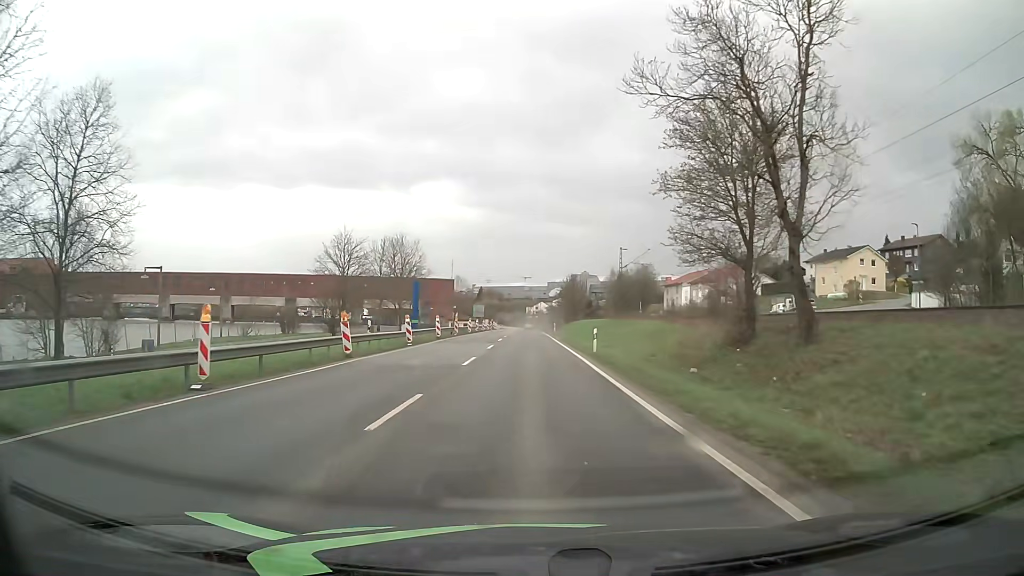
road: primary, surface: asphalt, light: Day
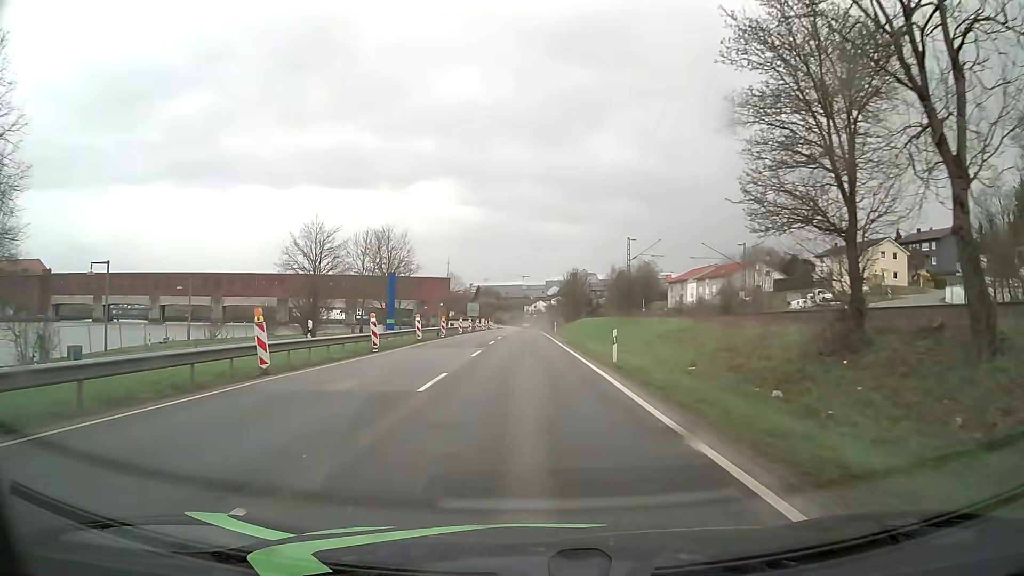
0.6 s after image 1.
(+0.1, +7.7) m; 0°
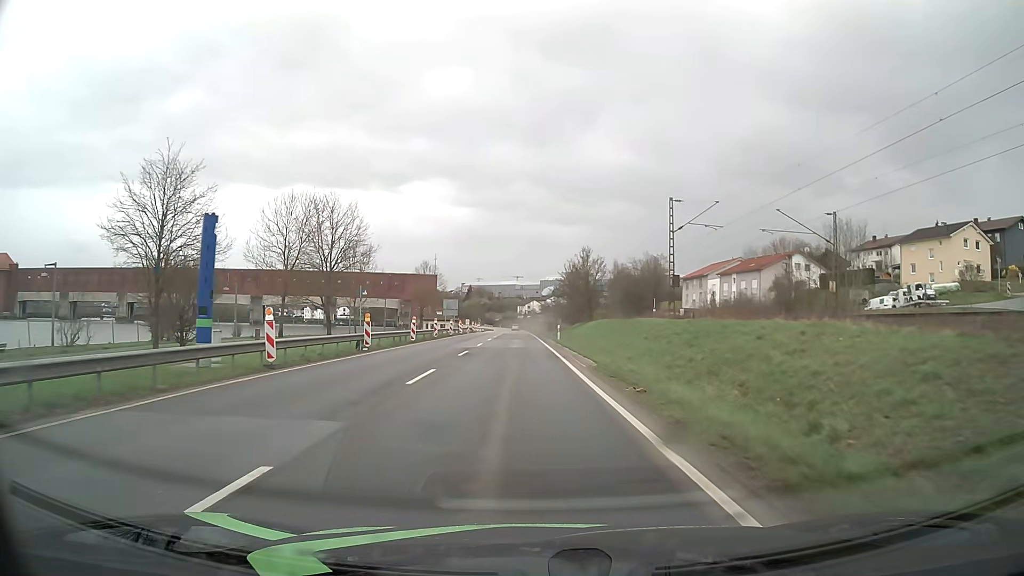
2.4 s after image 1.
(+0.2, +23.0) m; +1°
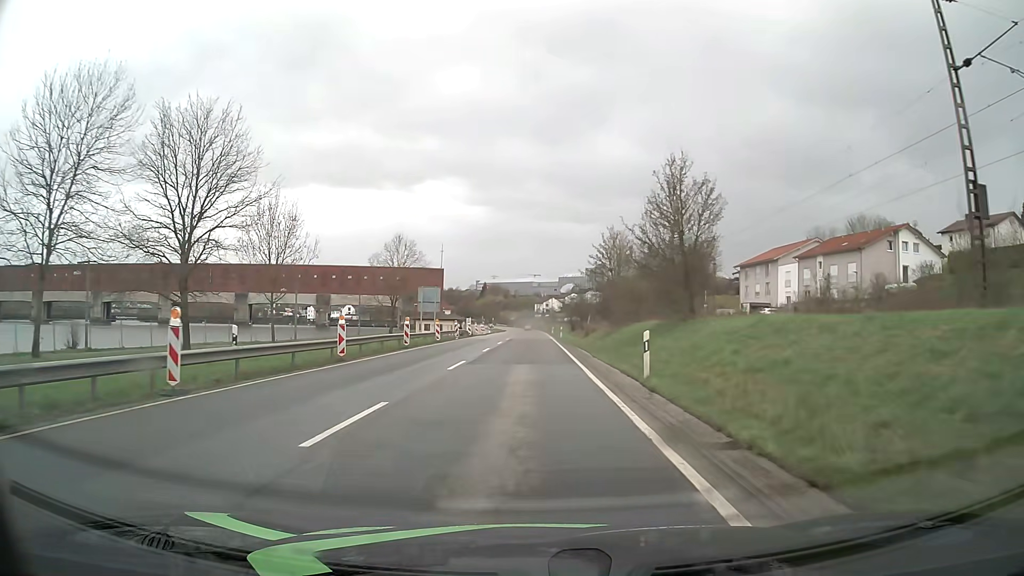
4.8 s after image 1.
(-0.2, +30.6) m; -1°
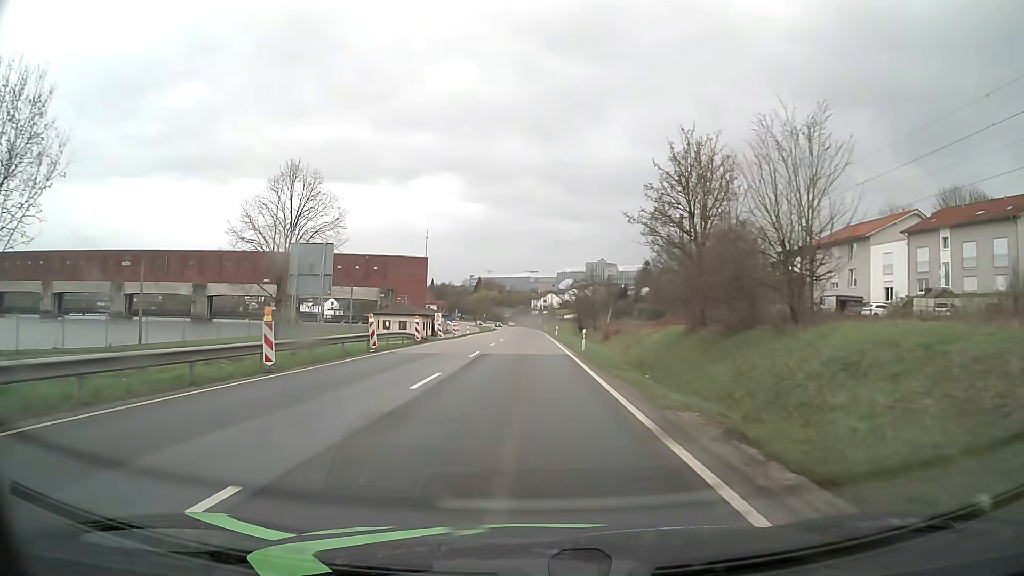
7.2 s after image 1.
(0.0, +30.7) m; 0°
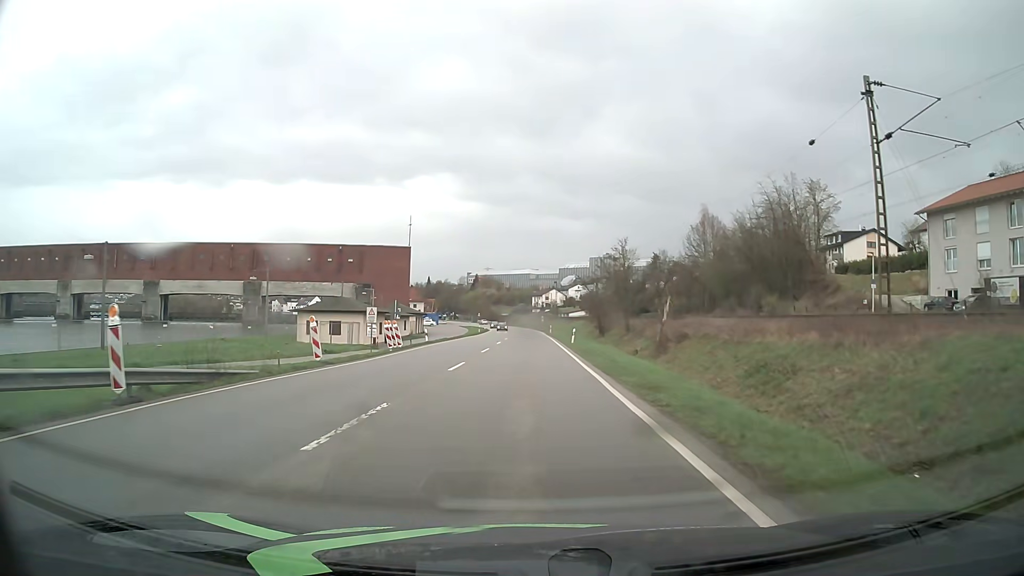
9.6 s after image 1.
(+0.1, +30.6) m; 0°
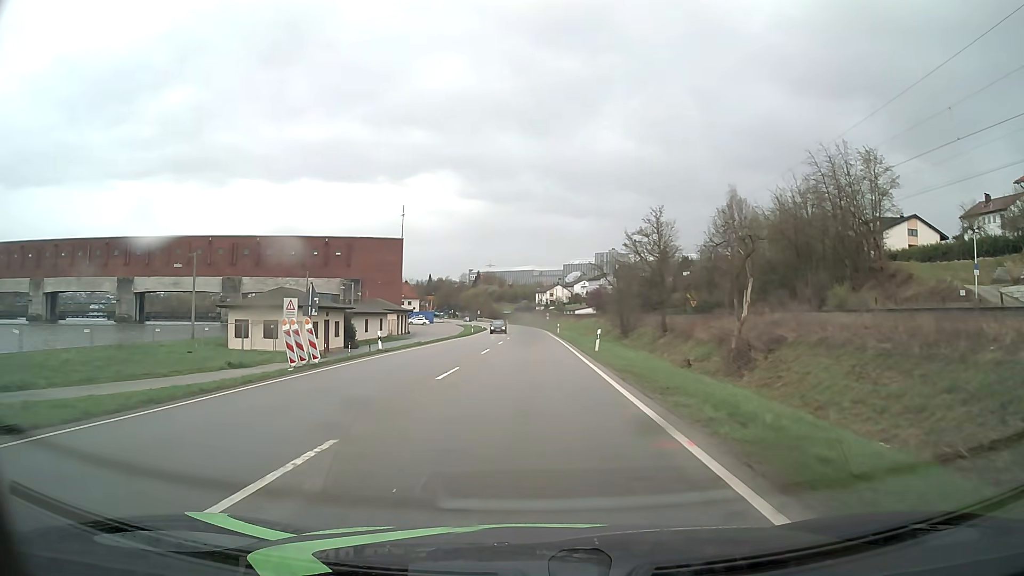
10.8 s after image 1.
(0.0, +15.4) m; -1°
